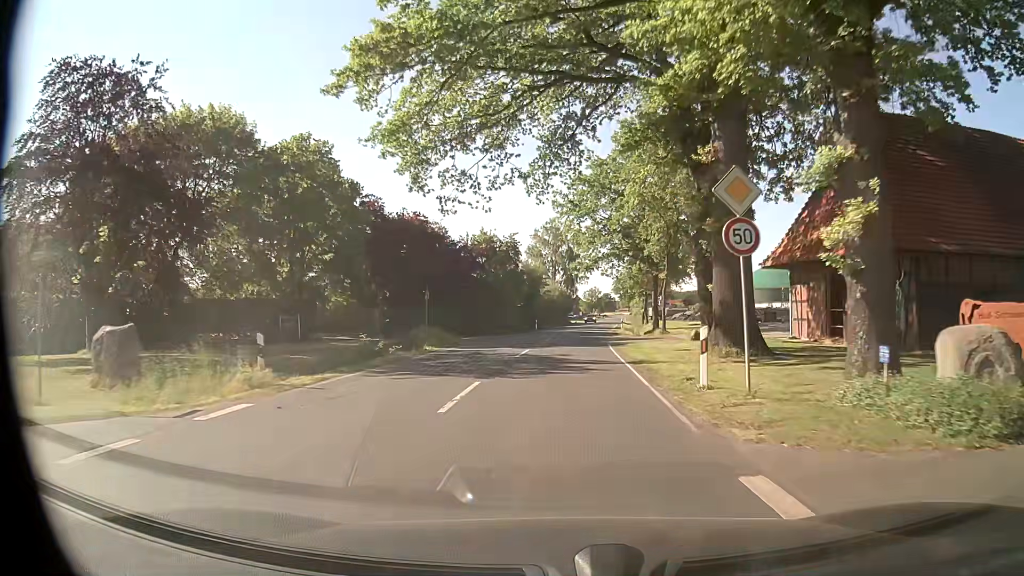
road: secondary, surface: asphalt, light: Day
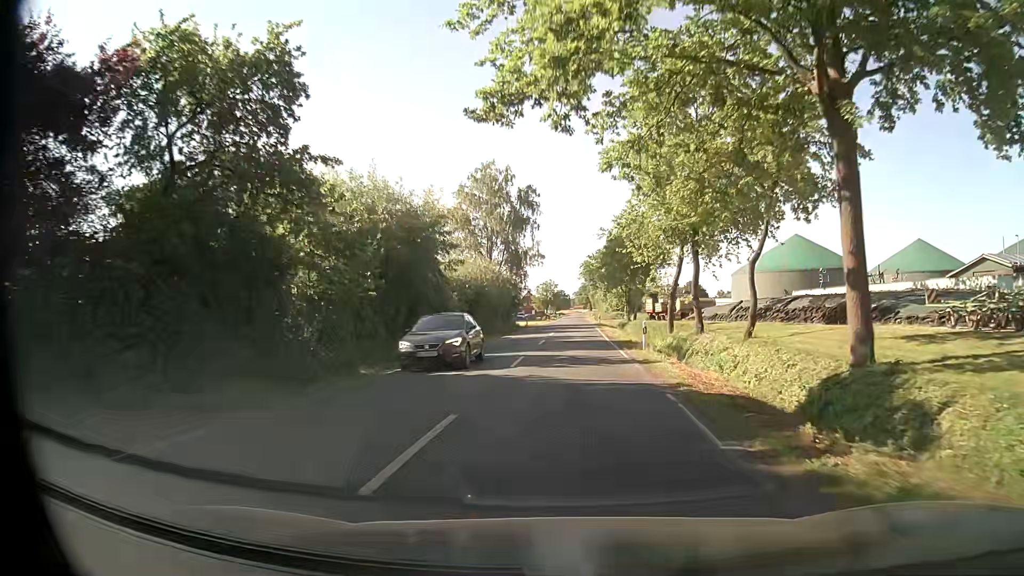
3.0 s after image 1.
(+1.0, +40.0) m; +4°
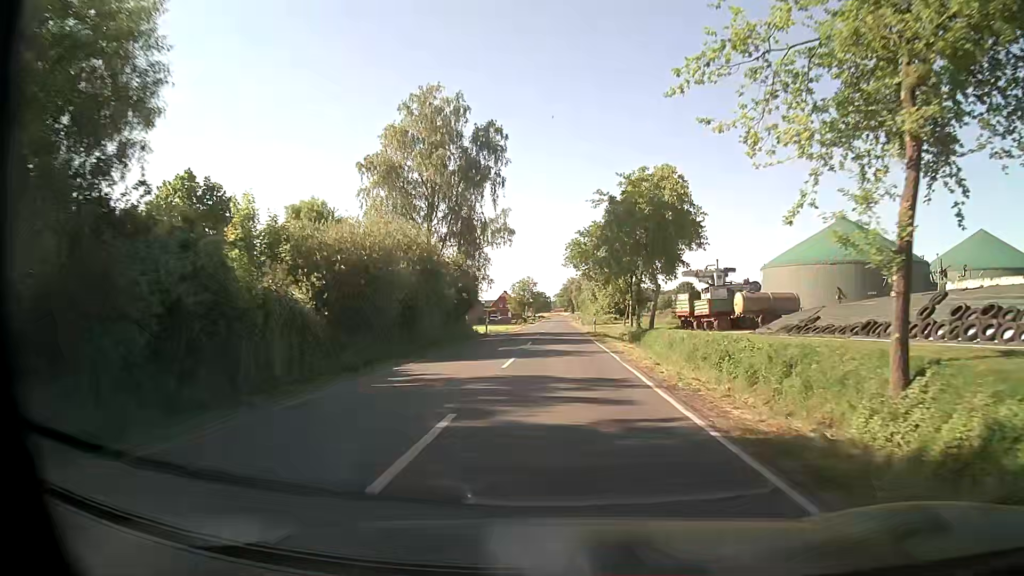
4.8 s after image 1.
(+0.3, +24.2) m; +2°
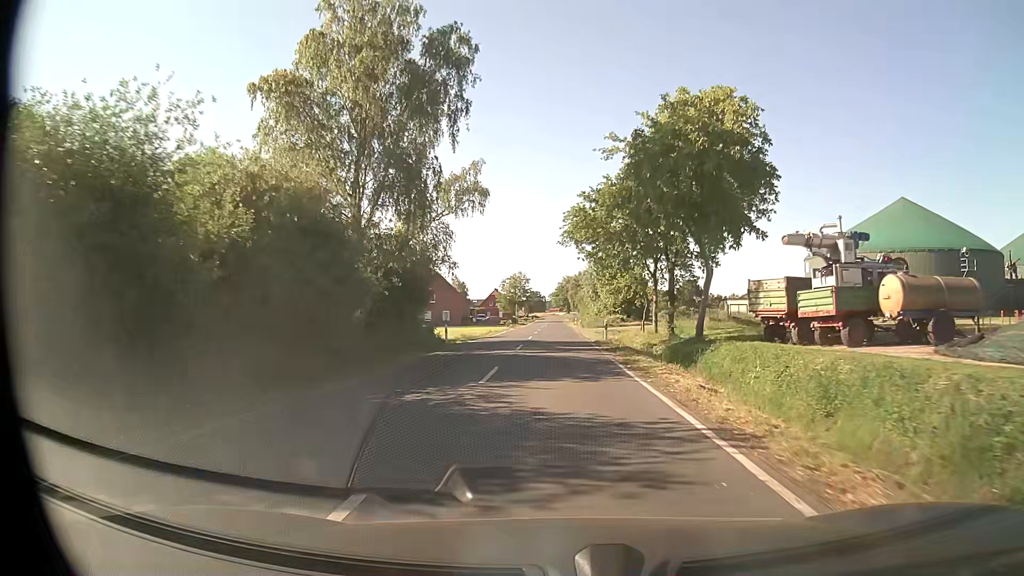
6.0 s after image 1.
(0.0, +16.1) m; 0°
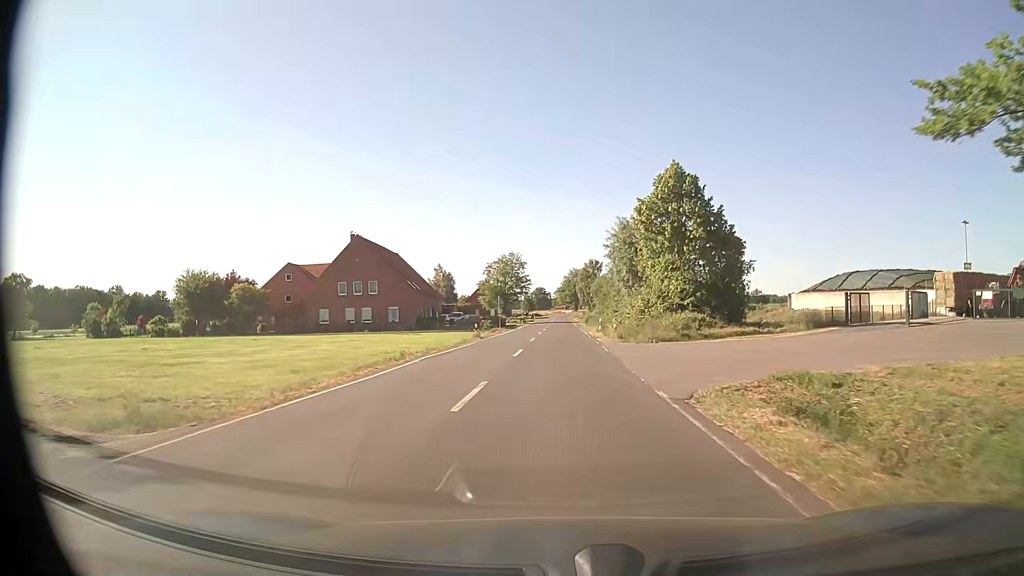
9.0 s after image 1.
(-0.2, +40.3) m; 0°
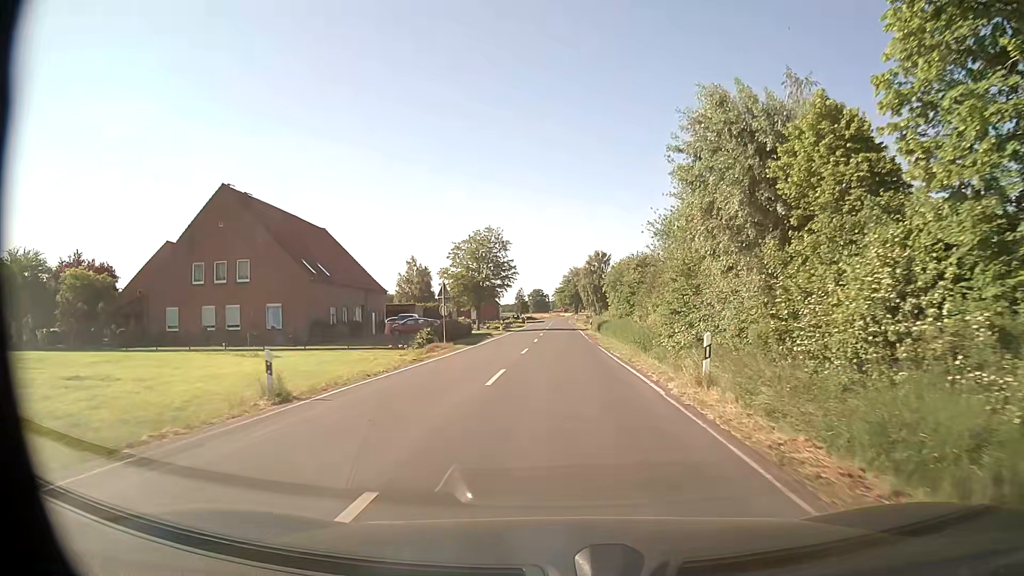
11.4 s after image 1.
(-0.3, +32.4) m; -1°
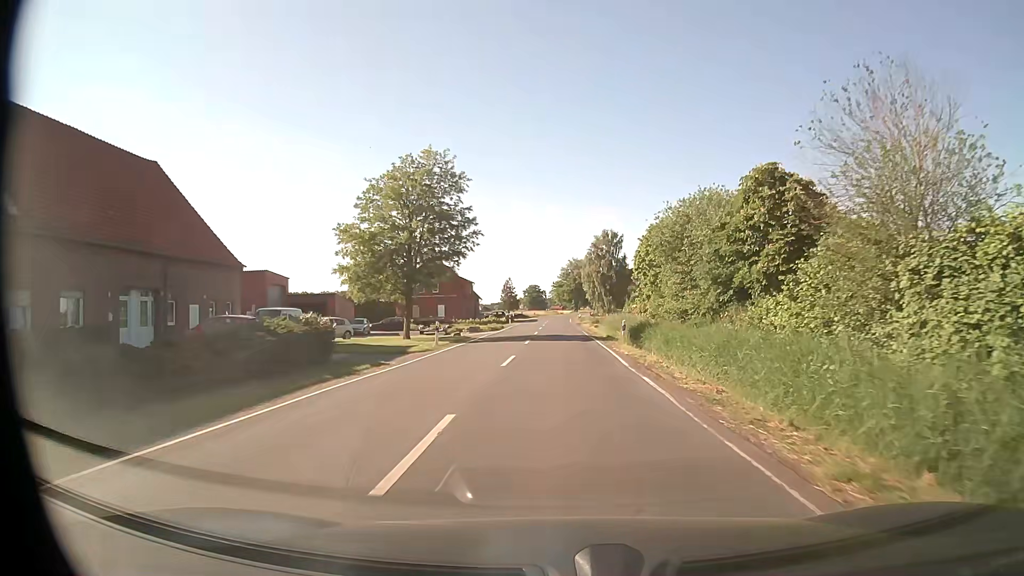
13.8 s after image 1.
(0.0, +32.4) m; 0°
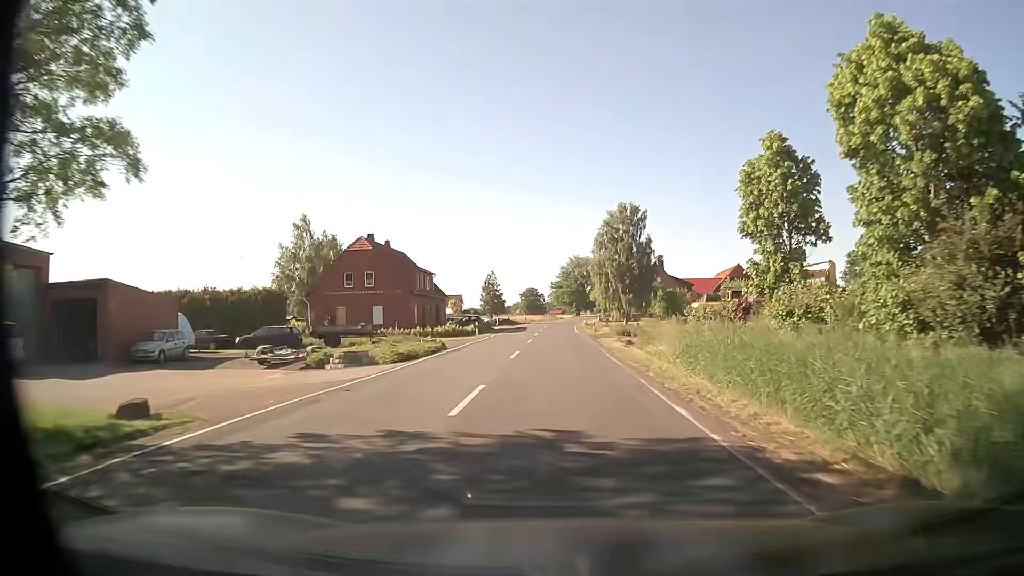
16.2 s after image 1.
(+0.1, +32.4) m; 0°
(0, +10) (0, +20) (0, +30) (0, +40) (0, +50) (0, +60) (0, +70) (0, +80) (+1, +90) (+1, +100) m
